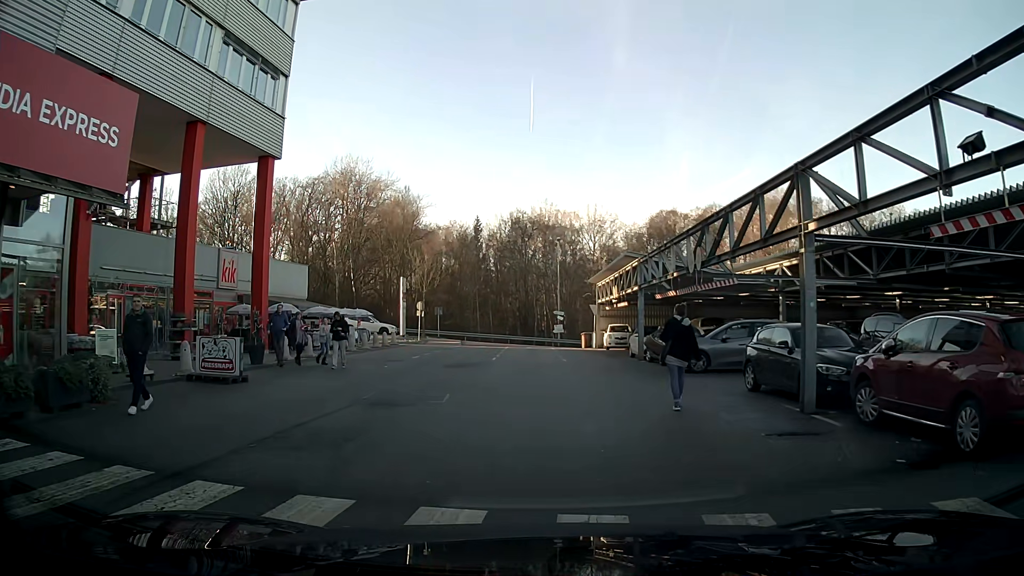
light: Day
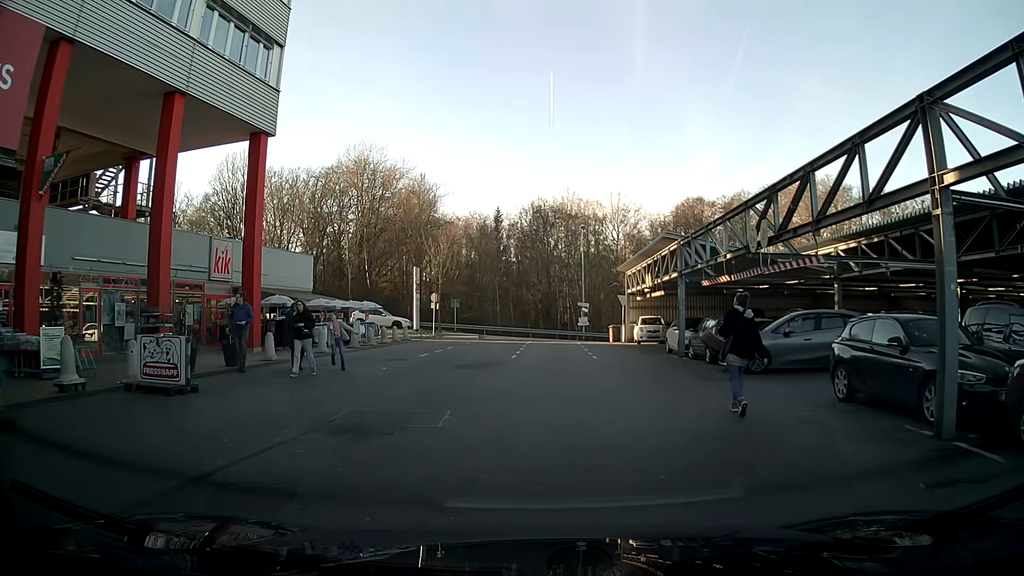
(0.0, +3.4) m; -1°
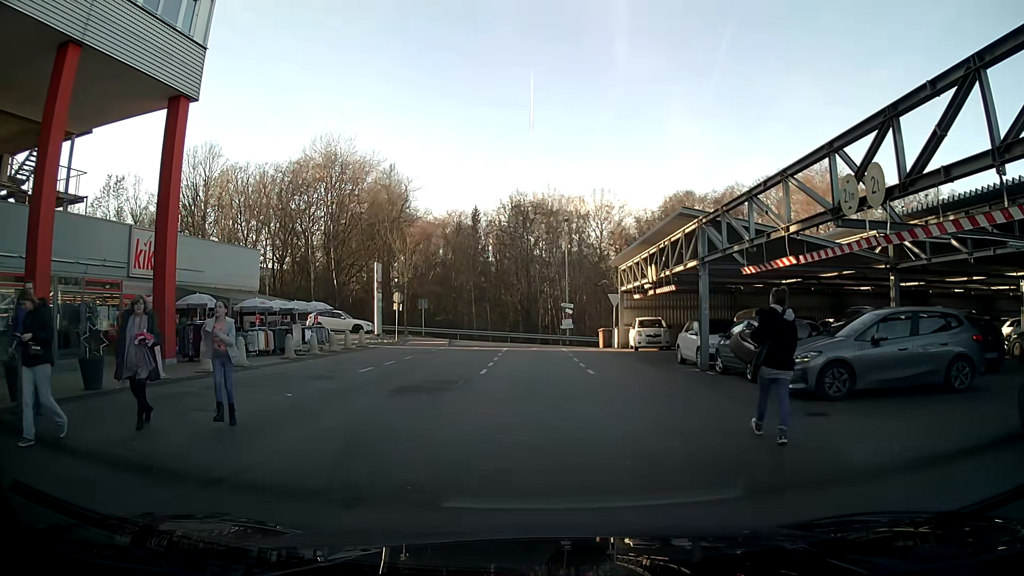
(0.0, +5.5) m; +2°
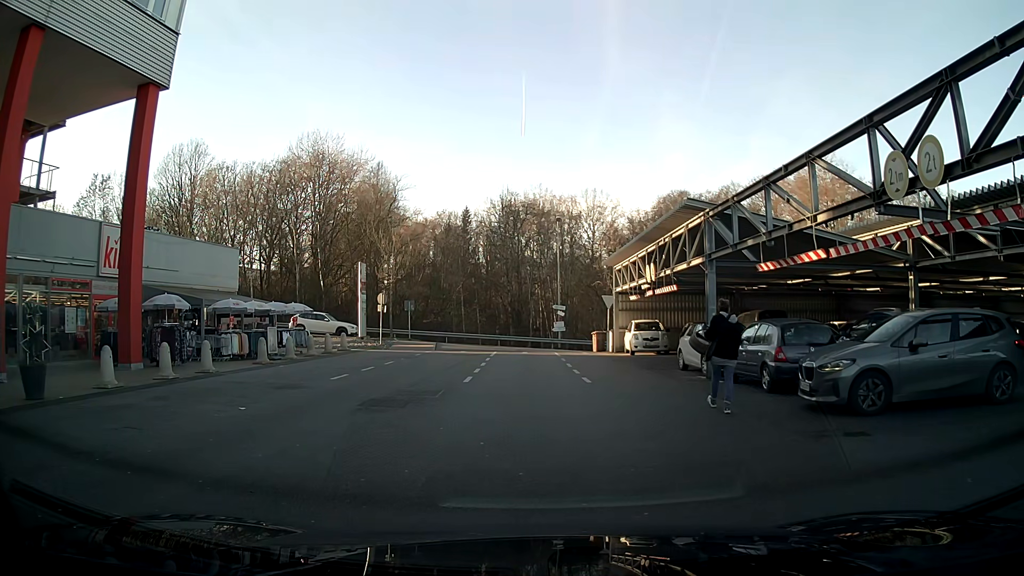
(0.0, +1.6) m; 0°
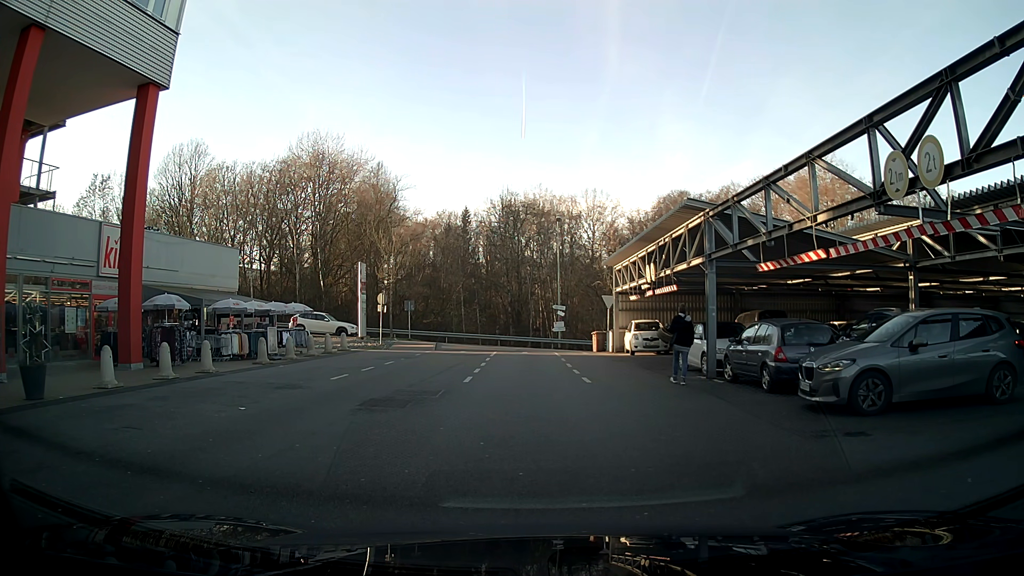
(0.0, 0.0) m; 0°
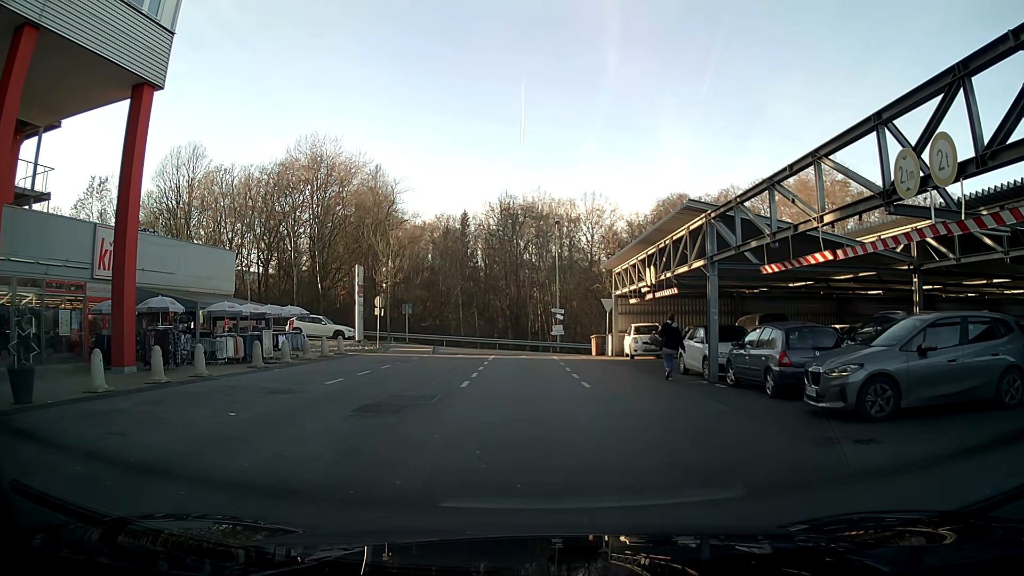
(0.0, +0.4) m; 0°
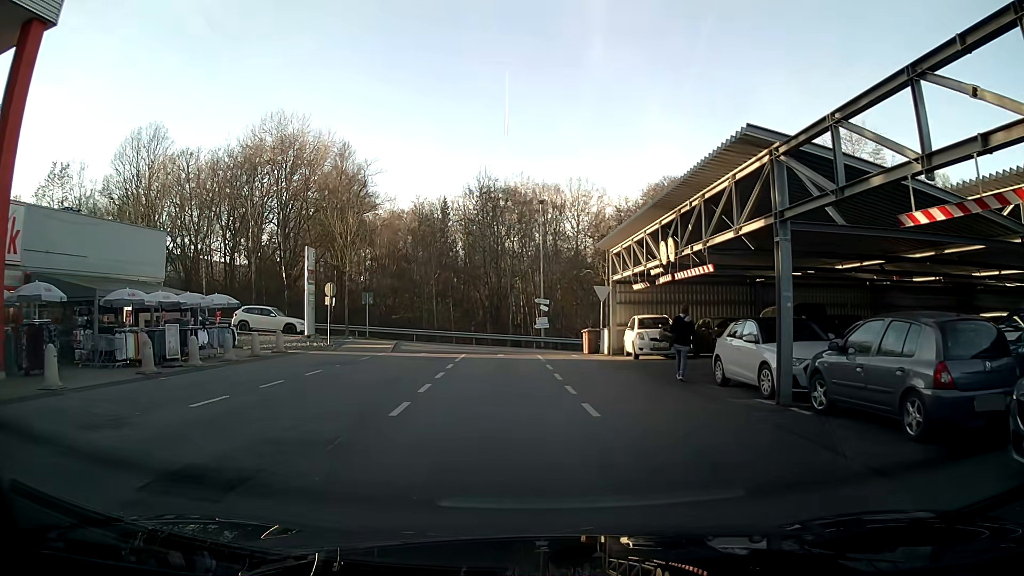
(+0.1, +6.0) m; +2°
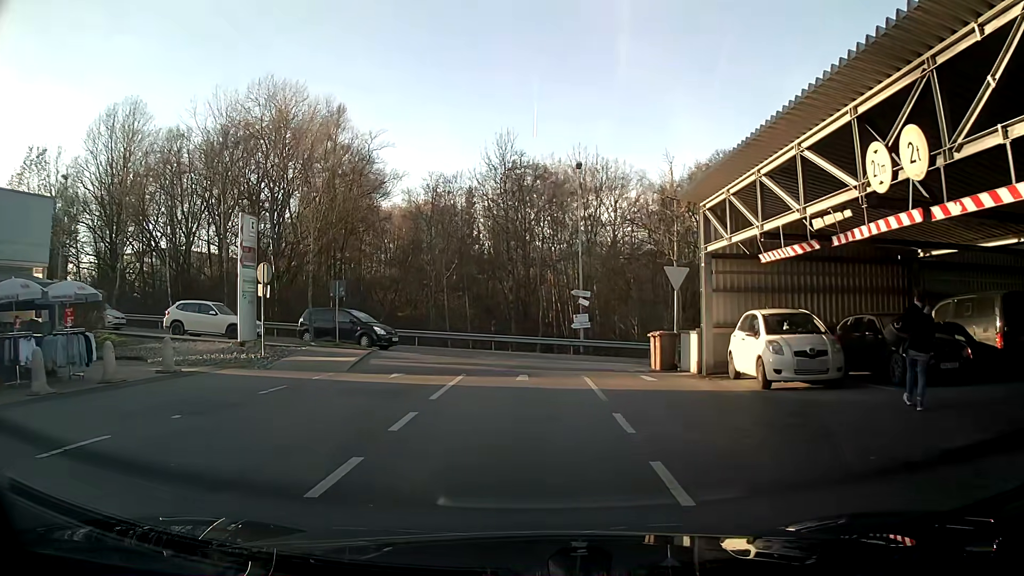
(-0.4, +10.4) m; -3°
(0, +10) (0, +20) (-3, +29) (-12, +31) (-22, +31) (-32, +31) (-42, +31) (-52, +31) (-62, +31) (-72, +31) m
